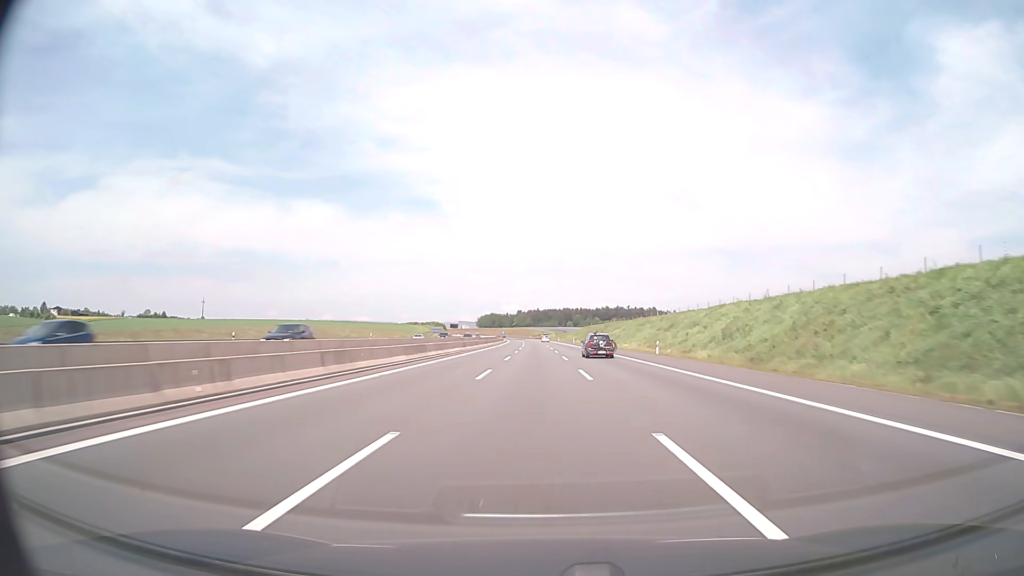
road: motorway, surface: asphalt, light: Day
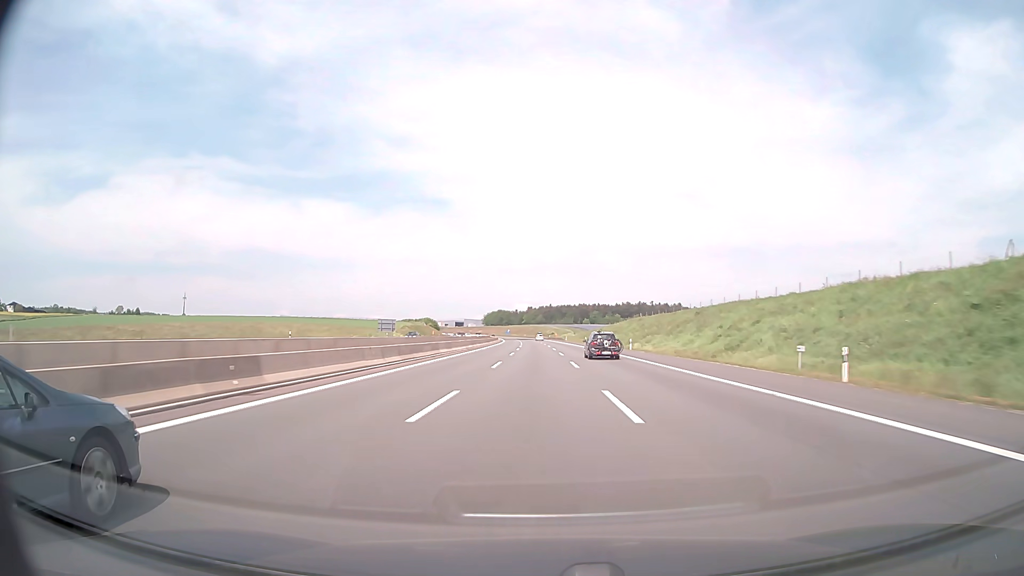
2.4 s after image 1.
(-0.5, +82.5) m; -1°
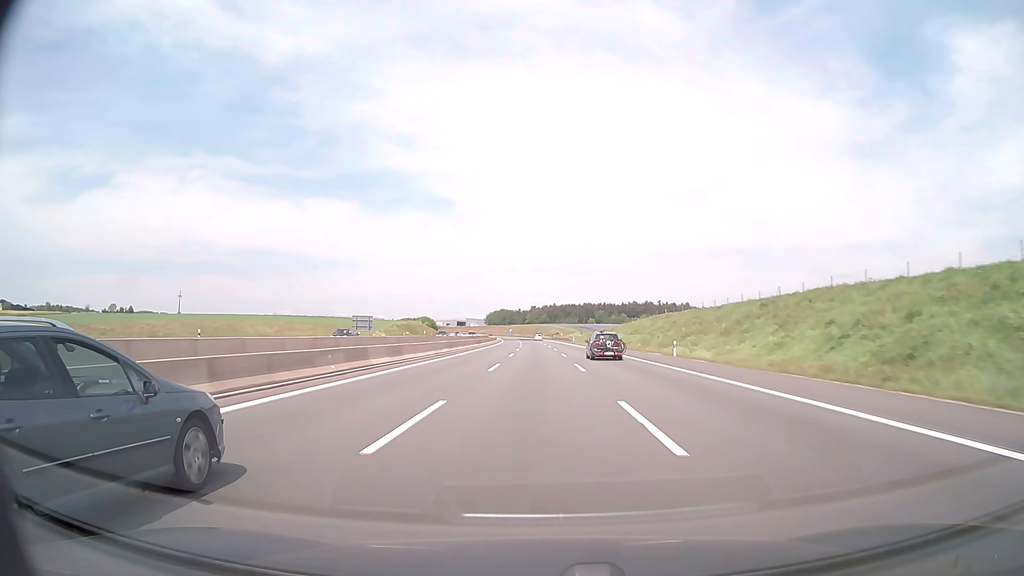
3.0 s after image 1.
(-0.1, +20.7) m; 0°
(0, +10) (0, +20) (0, +30) (0, +40) (0, +50) (0, +60) (-1, +70) (-1, +80) (-1, +90) (-1, +100) m
